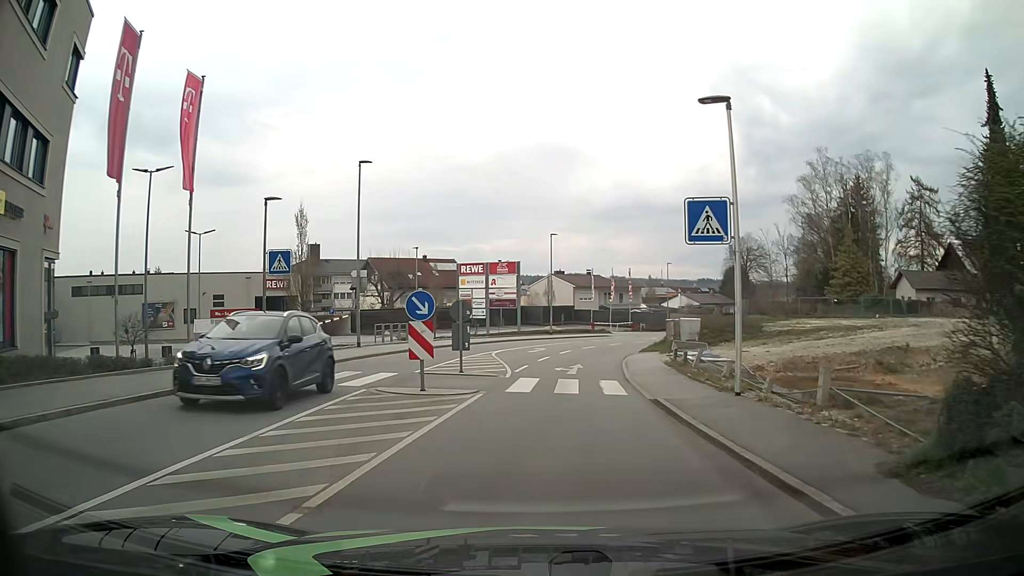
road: tertiary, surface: asphalt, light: Day
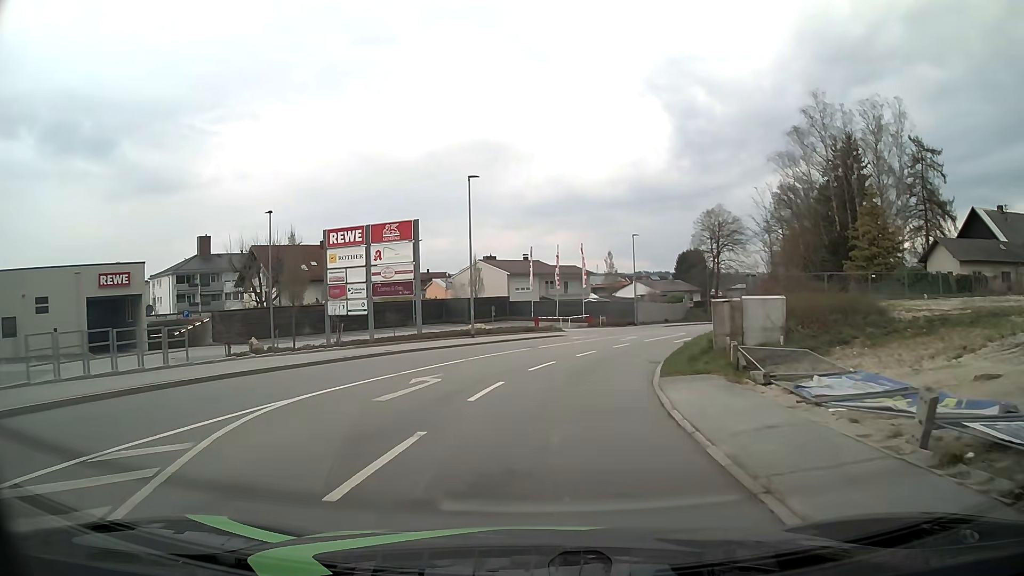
(+1.6, +20.7) m; +7°
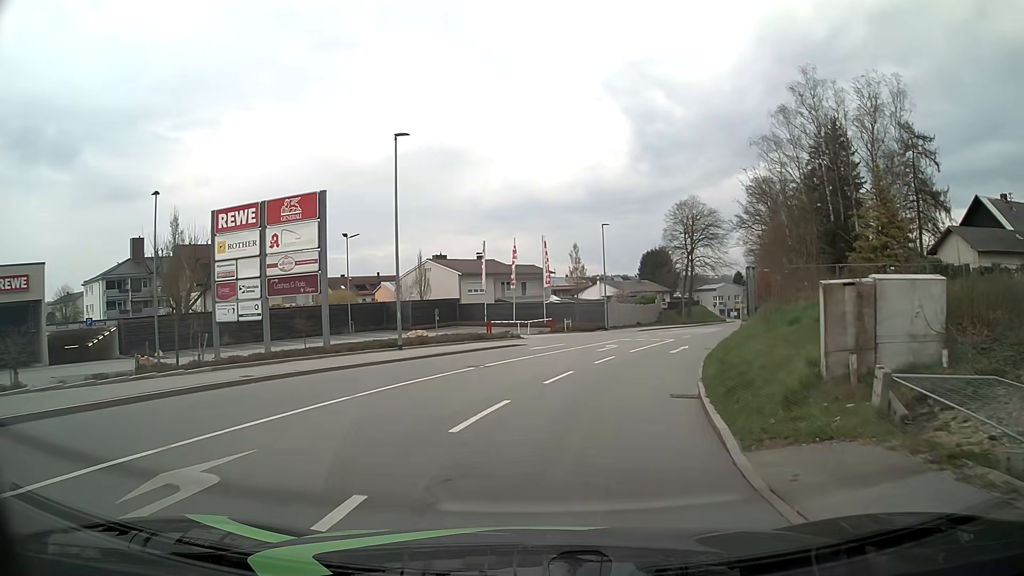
(+0.2, +8.9) m; +4°
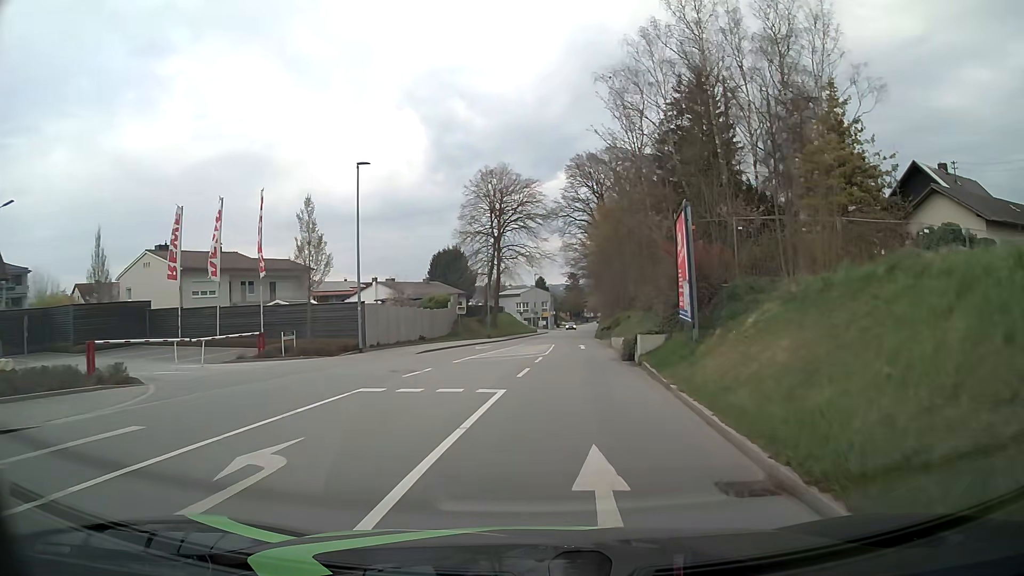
(+3.4, +22.8) m; +17°
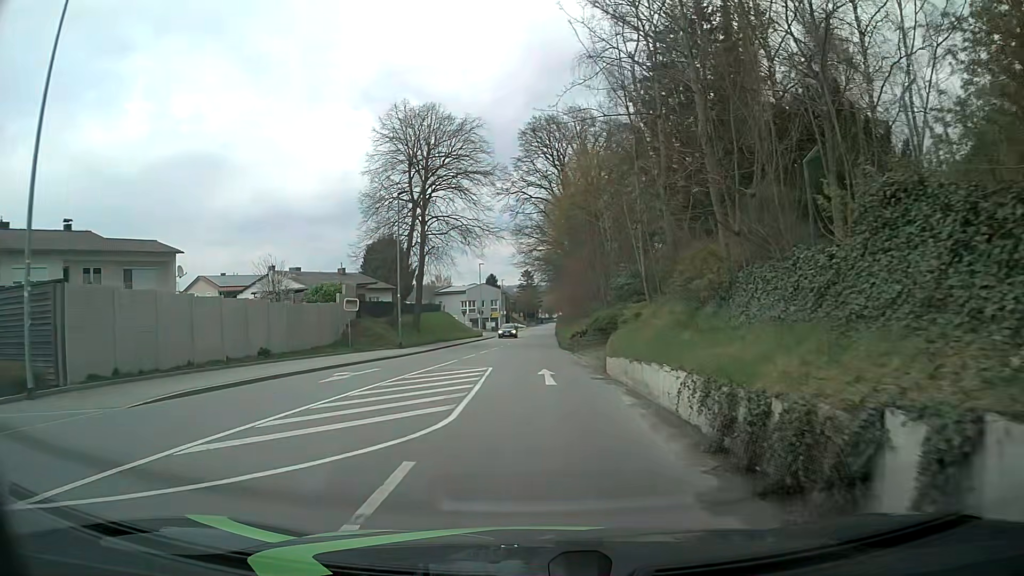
(+1.0, +18.3) m; +3°
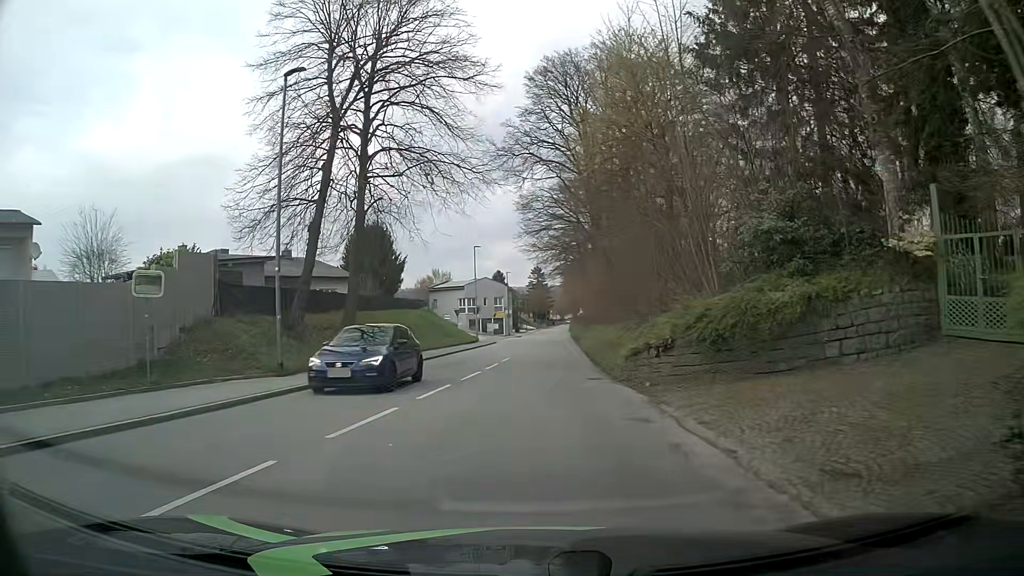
(+0.2, +18.2) m; 0°
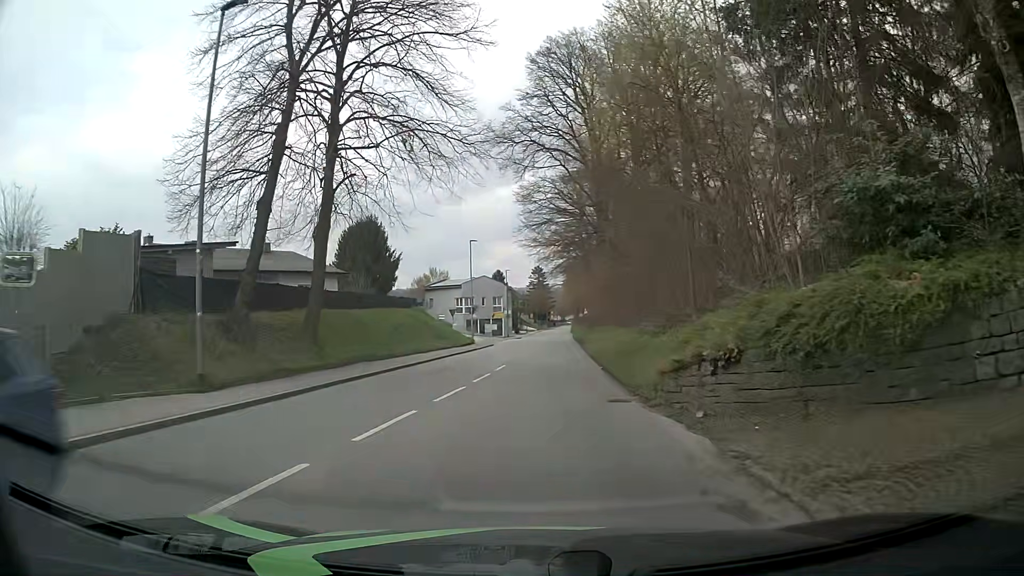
(0.0, +4.5) m; 0°
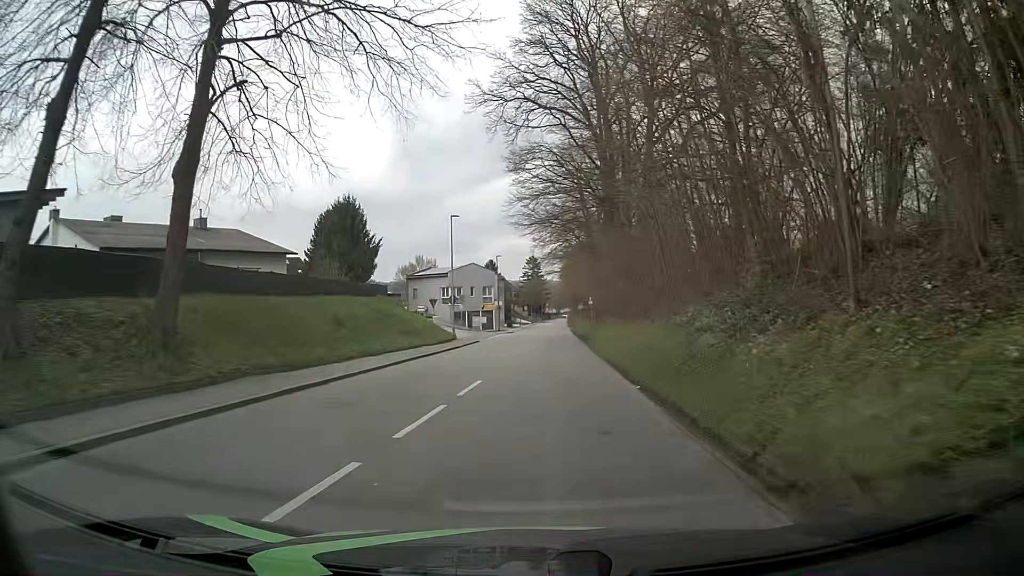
(0.0, +9.0) m; +1°
(0, +10) (0, +20) (0, +30) (+1, +40) (+1, +50) (+1, +60) (+1, +70) (+2, +80) (+2, +90) (+2, +100) m
